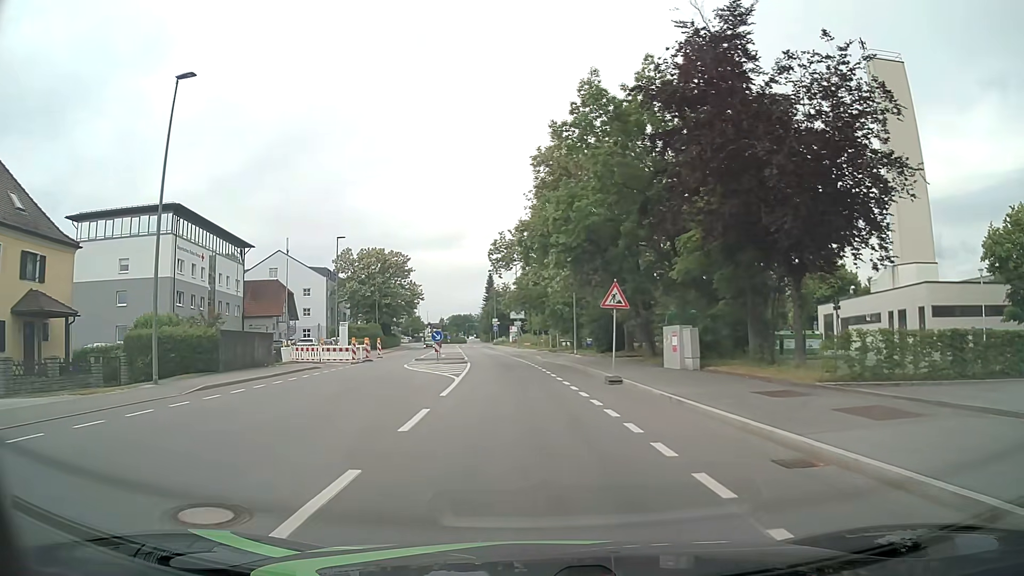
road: tertiary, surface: asphalt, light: Day
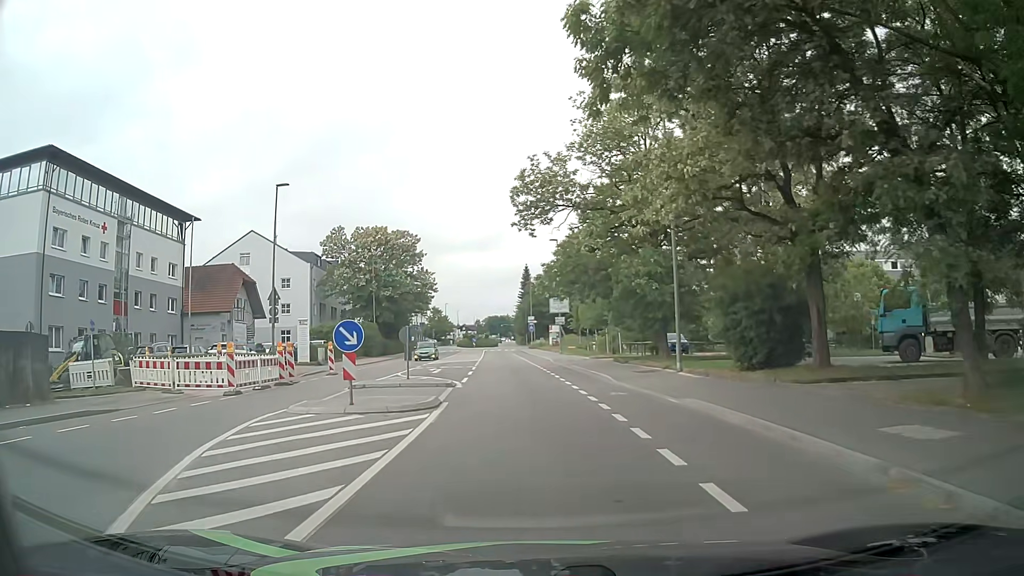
(-1.0, +22.5) m; -5°
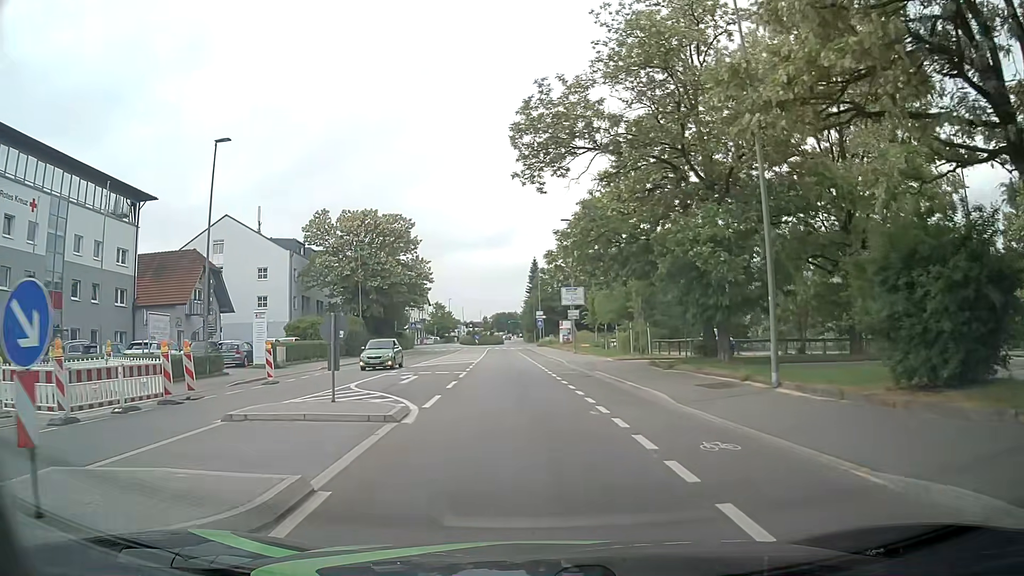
(+0.1, +8.9) m; 0°
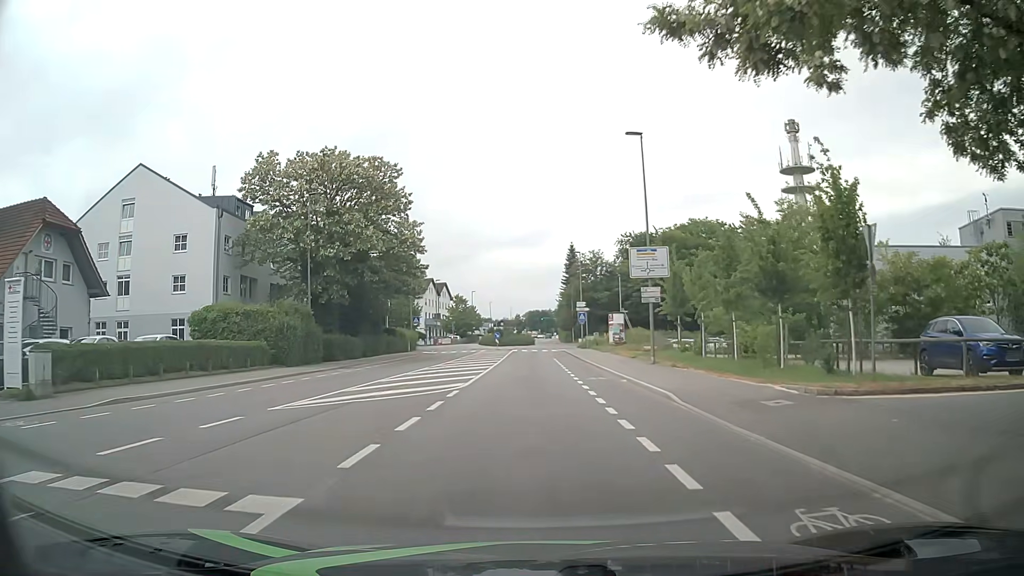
(-0.6, +22.4) m; -3°
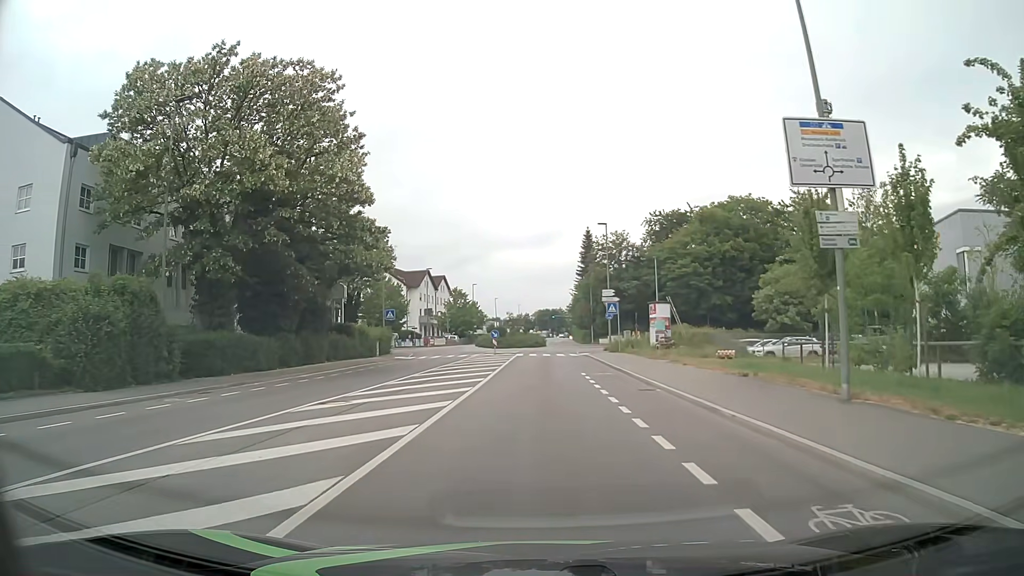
(-0.1, +18.0) m; -1°
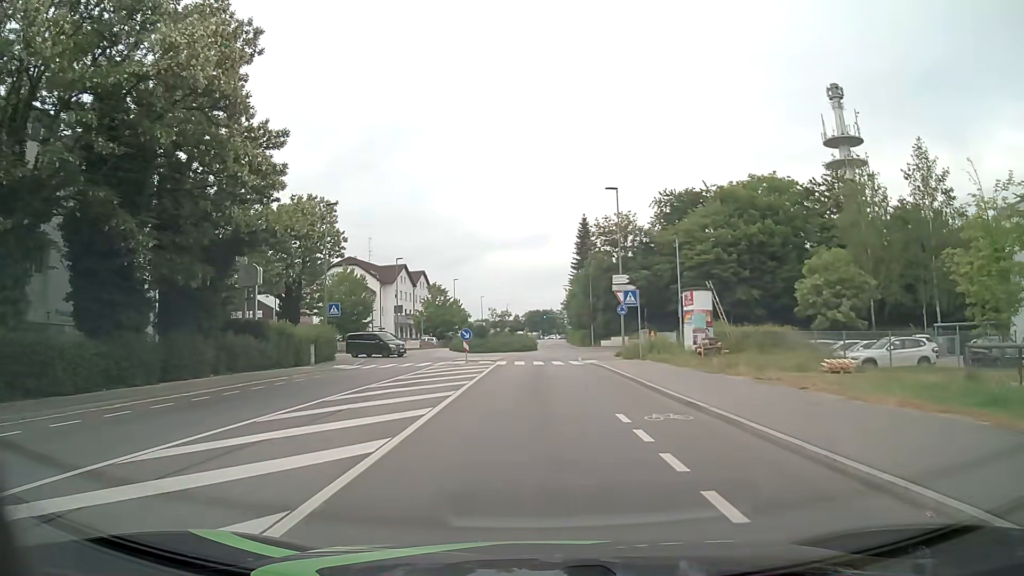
(+0.1, +13.5) m; +1°
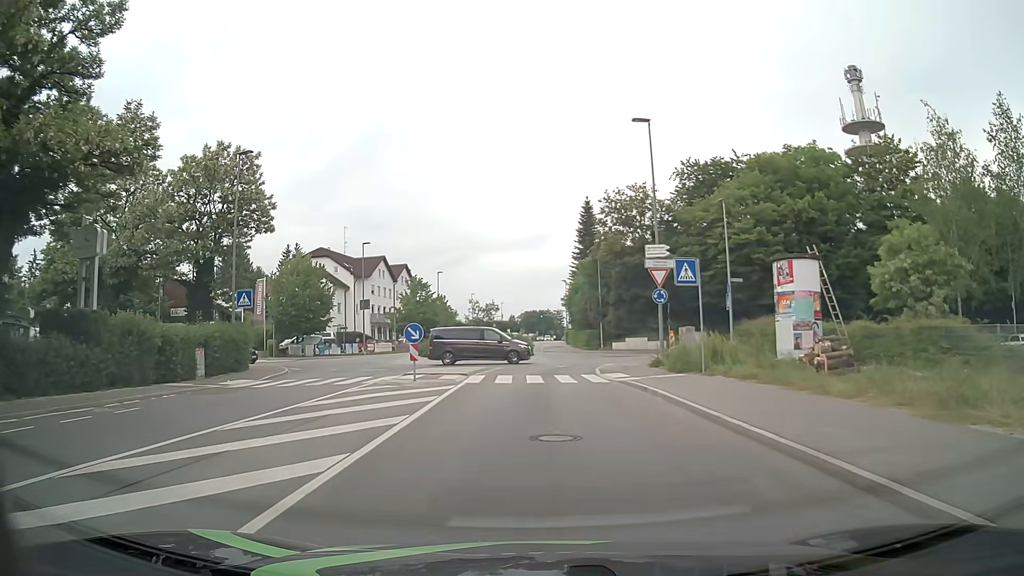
(+0.1, +13.4) m; +1°
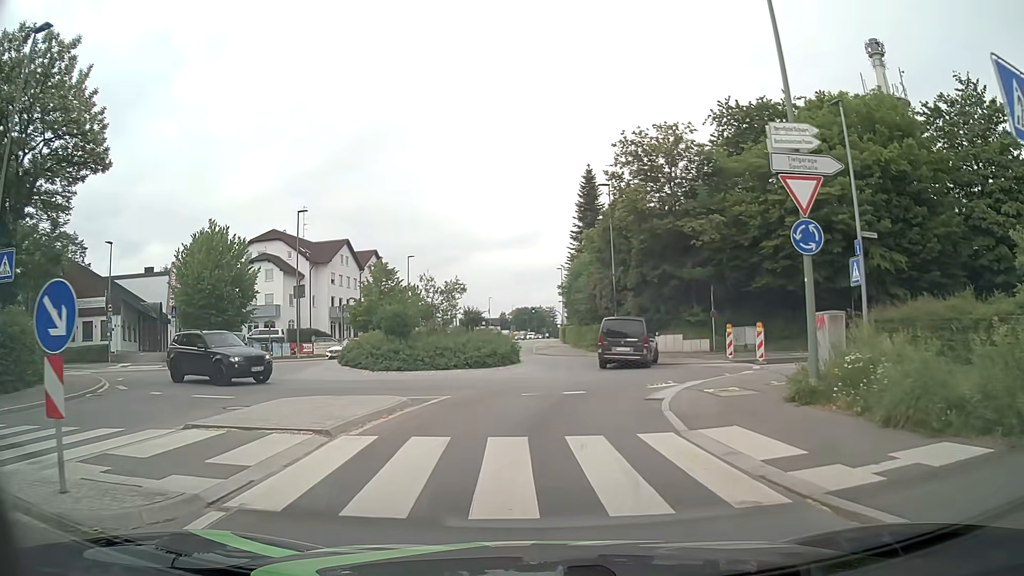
(-0.1, +15.3) m; 0°
(0, +10) (+2, +20) (+5, +29) (+1, +39) (-2, +48) (-2, +58) (-2, +68) (-2, +78) (-2, +88) (-2, +98) m
